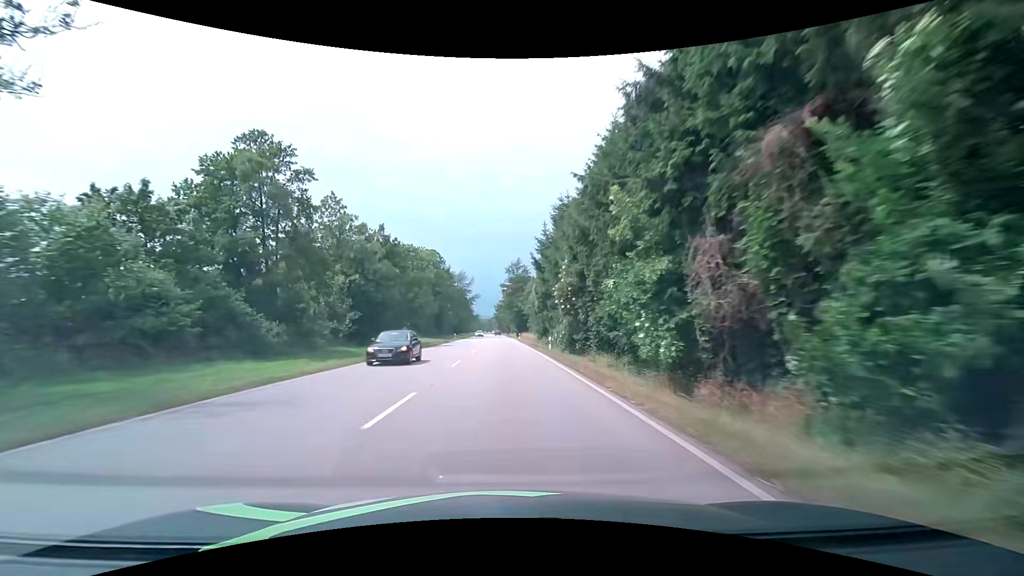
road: primary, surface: asphalt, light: Day
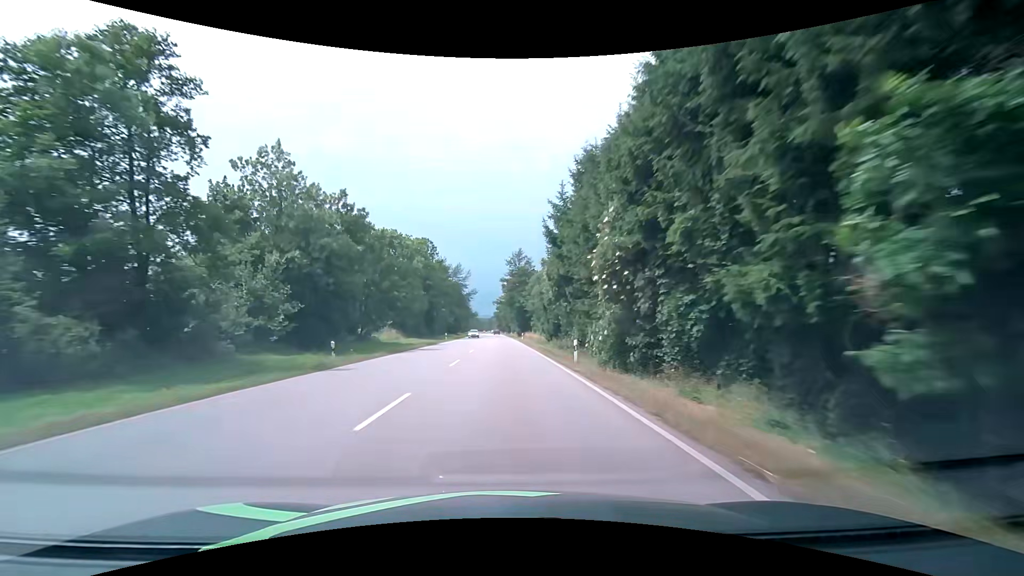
(0.0, +12.1) m; 0°
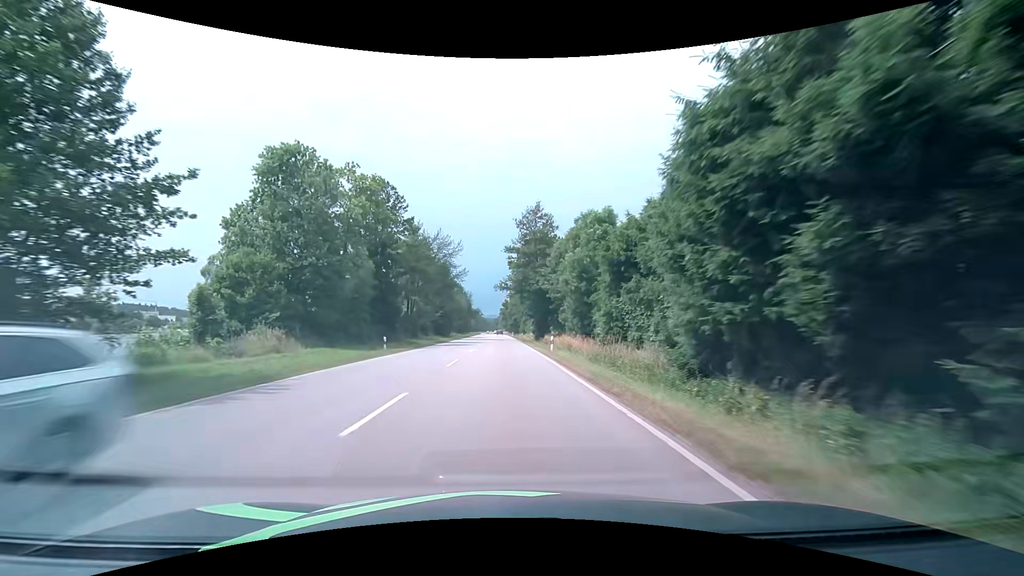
(-0.2, +36.2) m; -1°
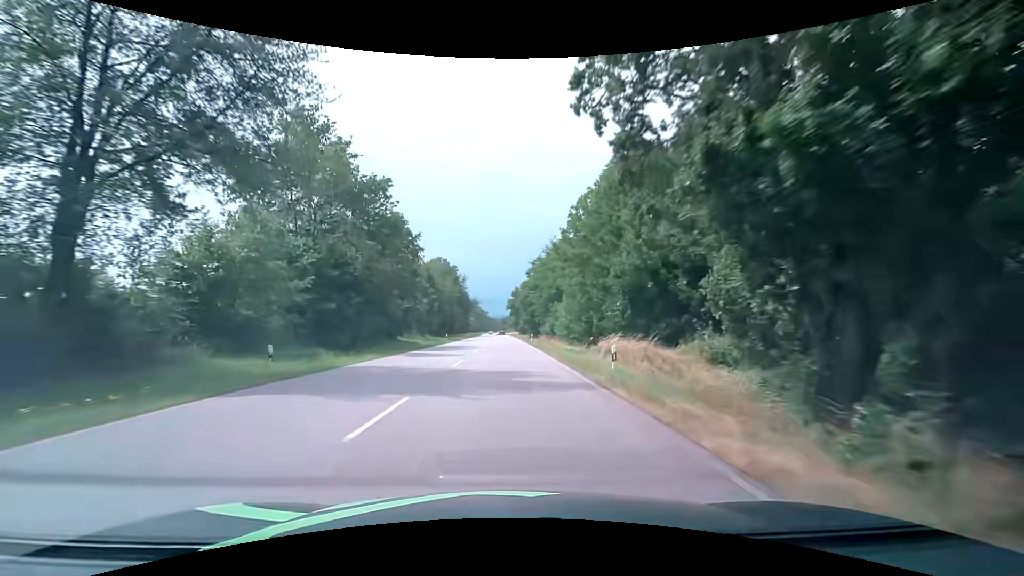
(-0.8, +60.1) m; -2°
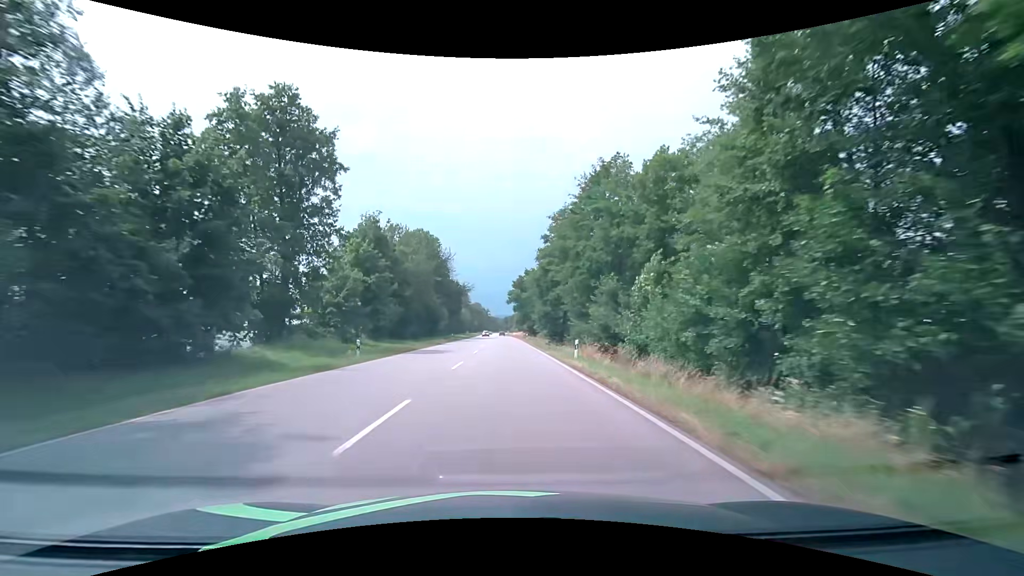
(+0.1, +36.4) m; 0°
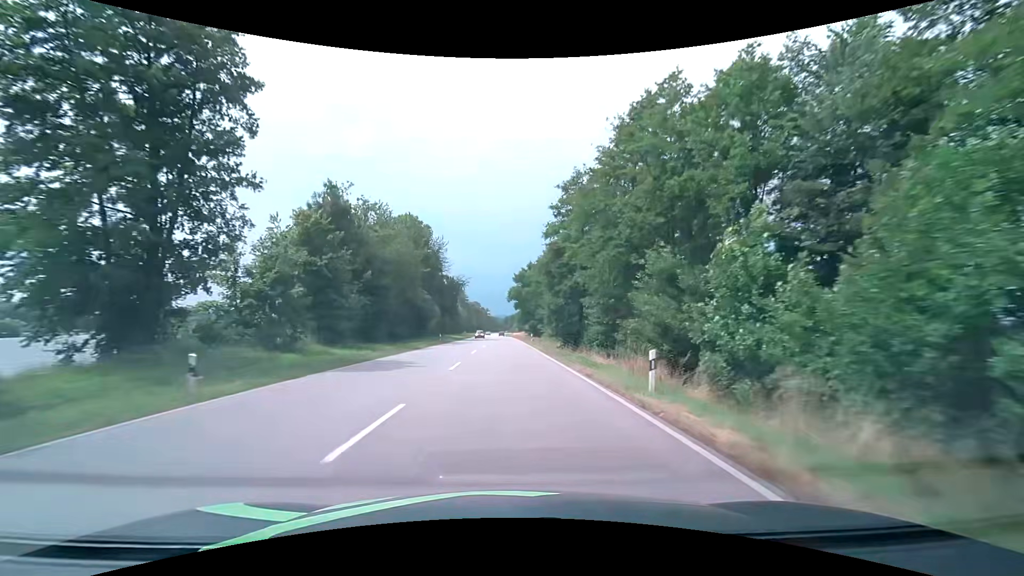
(0.0, +12.2) m; 0°
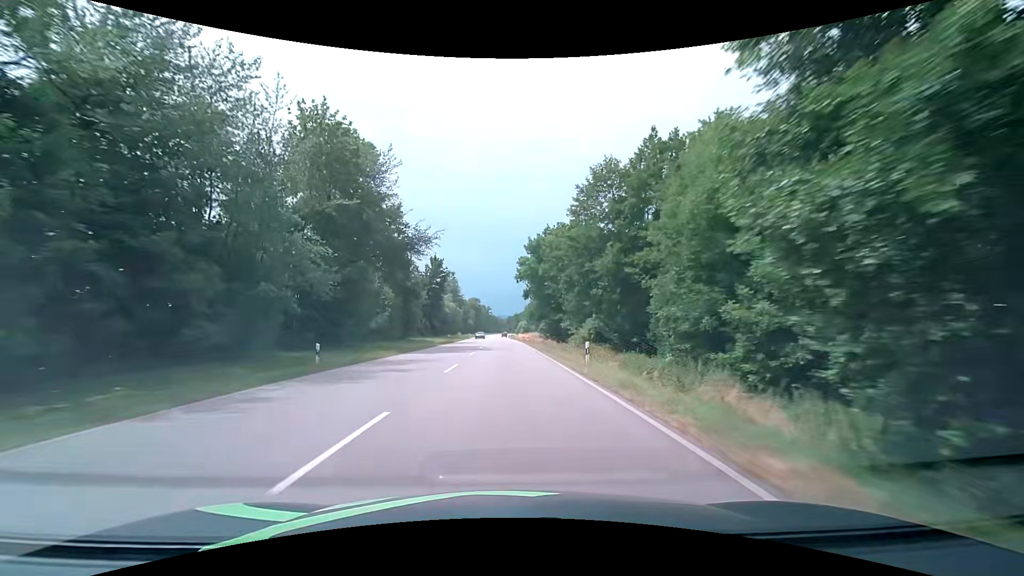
(-0.2, +36.9) m; -1°
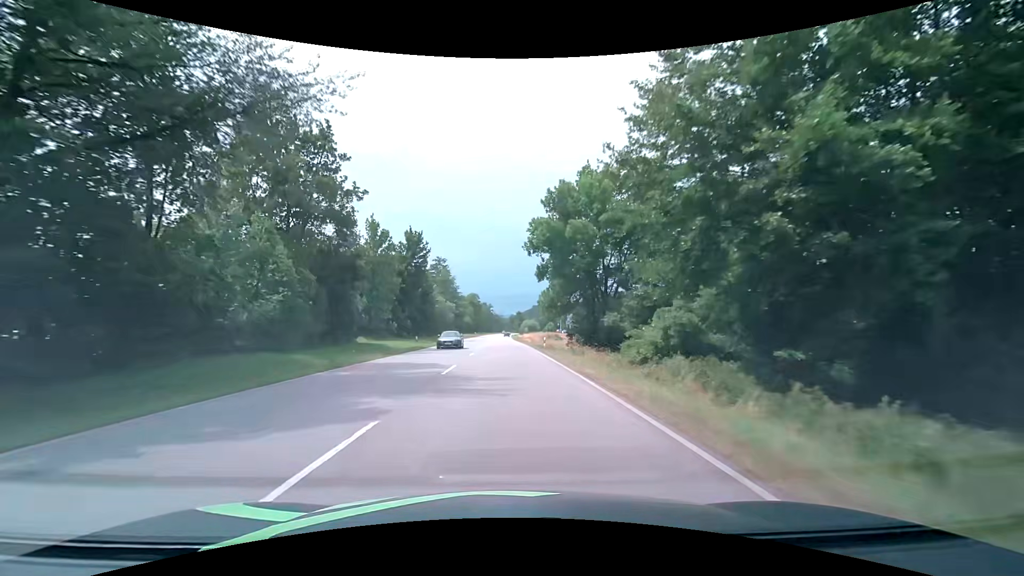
(0.0, +24.7) m; 0°
(0, +10) (0, +20) (0, +30) (0, +40) (0, +50) (0, +60) (0, +70) (0, +80) (0, +90) (0, +100) m
